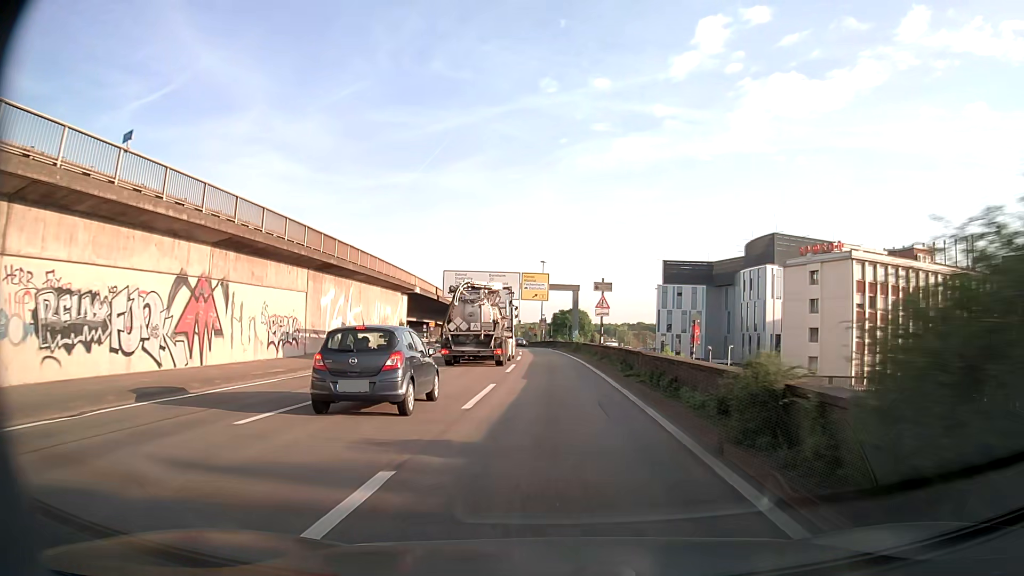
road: motorway_link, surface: asphalt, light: Day
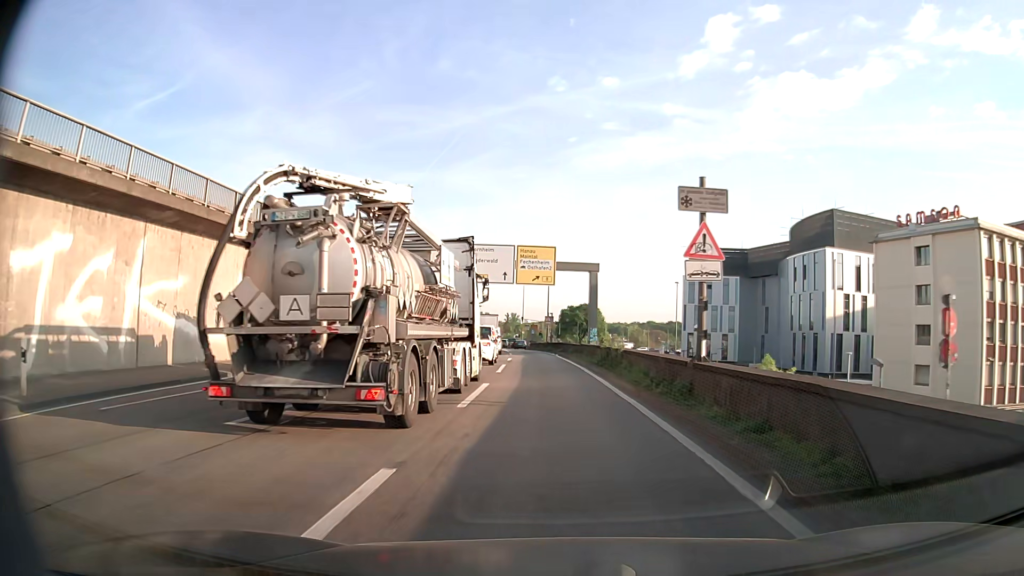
(-0.1, +23.7) m; -1°
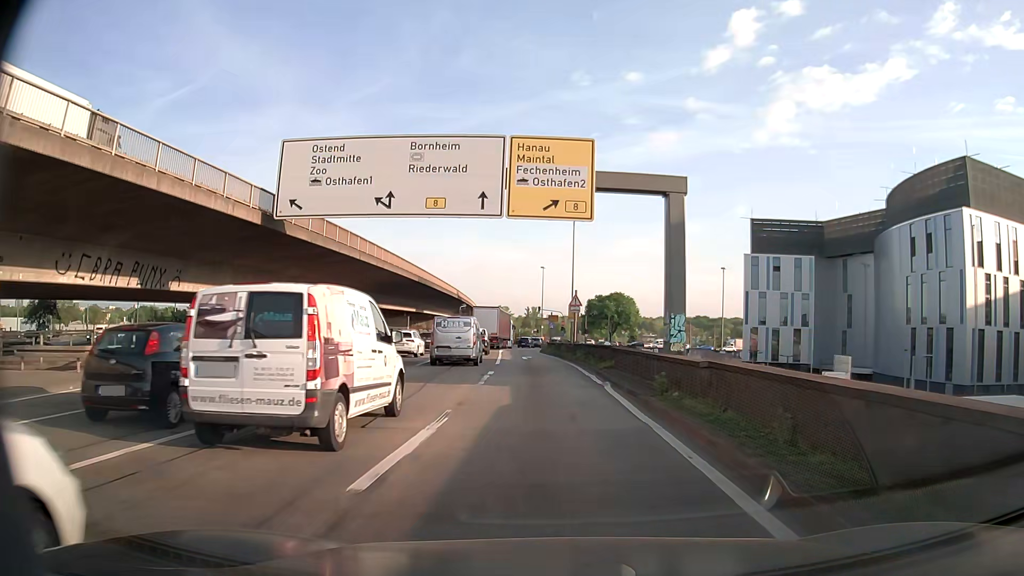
(-0.5, +30.6) m; -2°
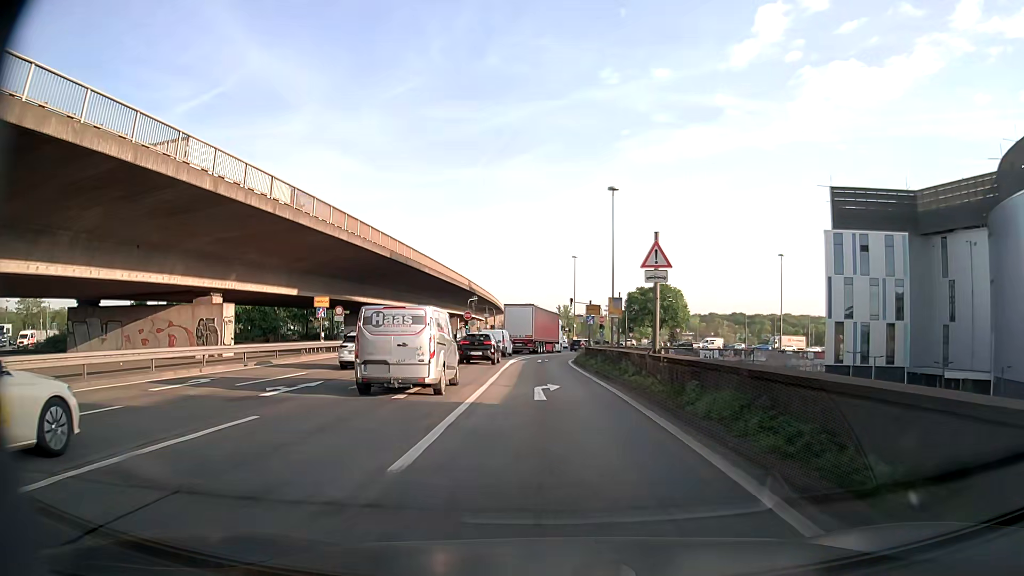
(-0.4, +22.6) m; -2°
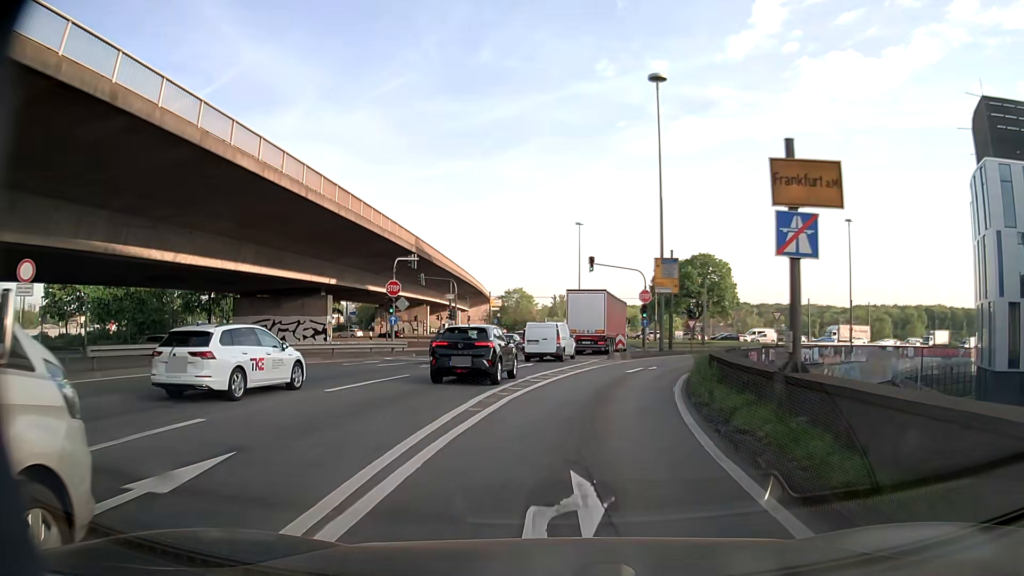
(-0.9, +37.1) m; 0°
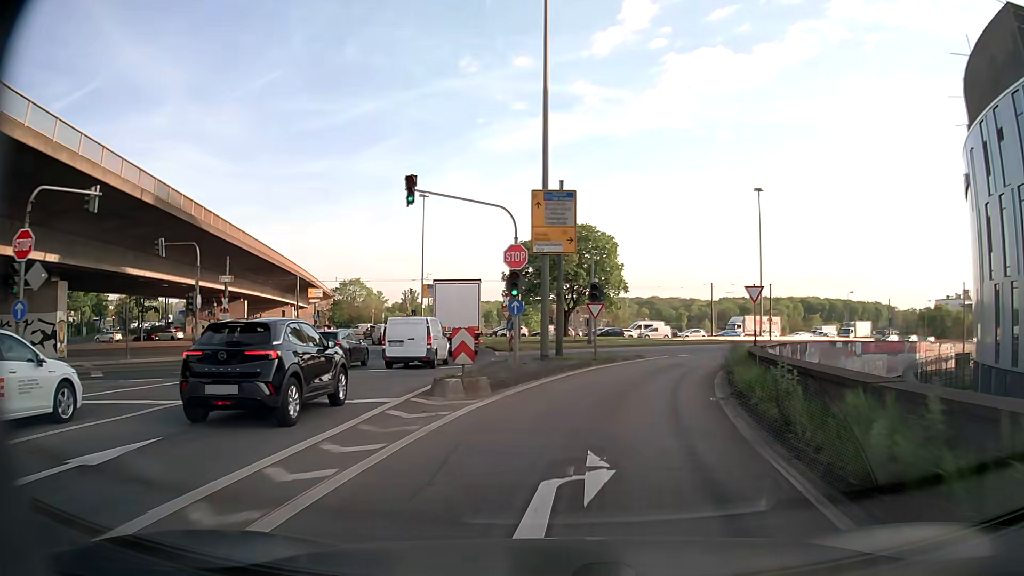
(+2.0, +22.0) m; +12°
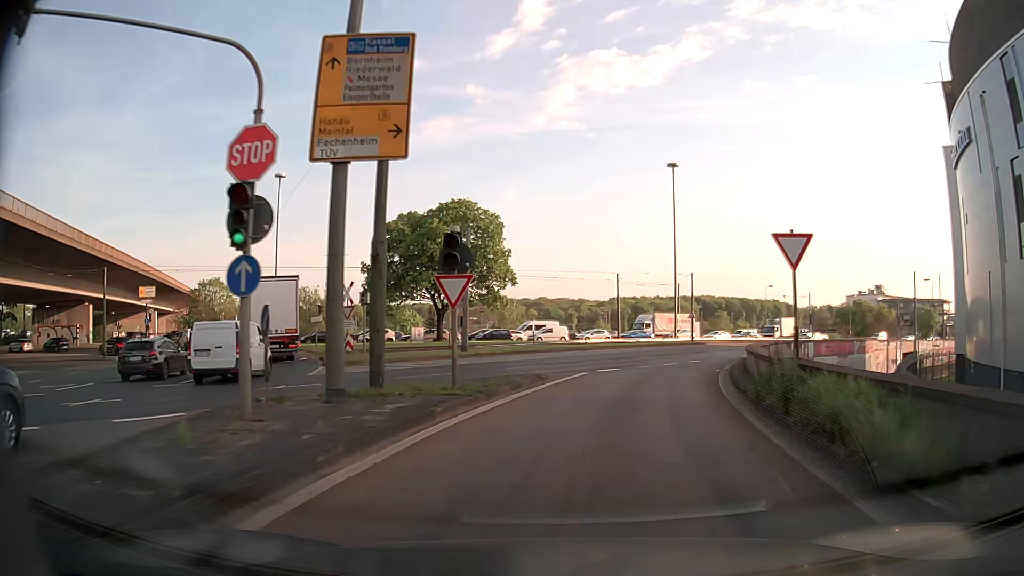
(+1.3, +14.8) m; +10°
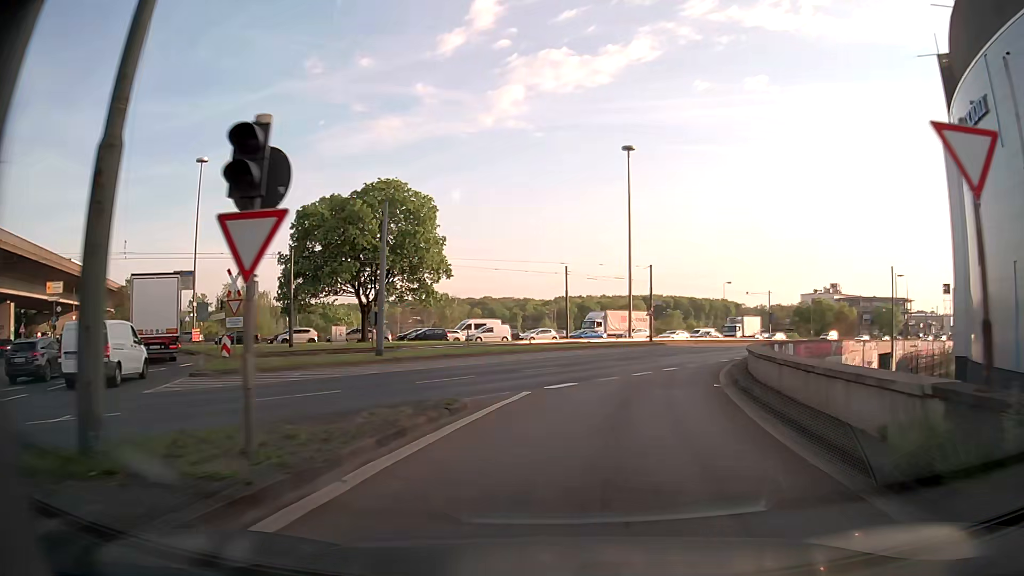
(+0.3, +7.6) m; +5°
(0, +10) (+2, +20) (+5, +29) (+8, +39) (+13, +48) (+18, +56) (+24, +64) (+31, +71) (+38, +79) (+45, +85) m
